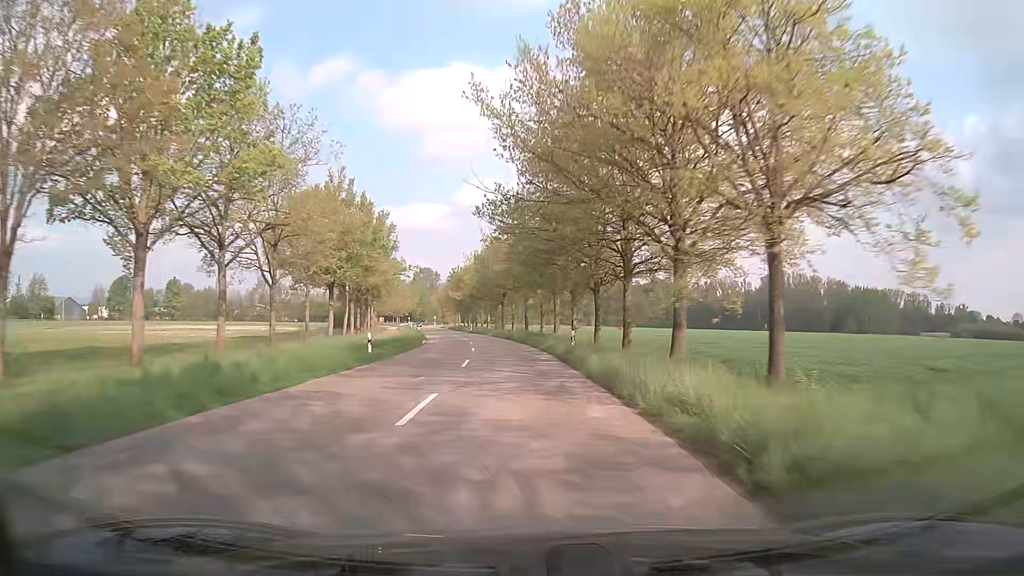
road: secondary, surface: asphalt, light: Day
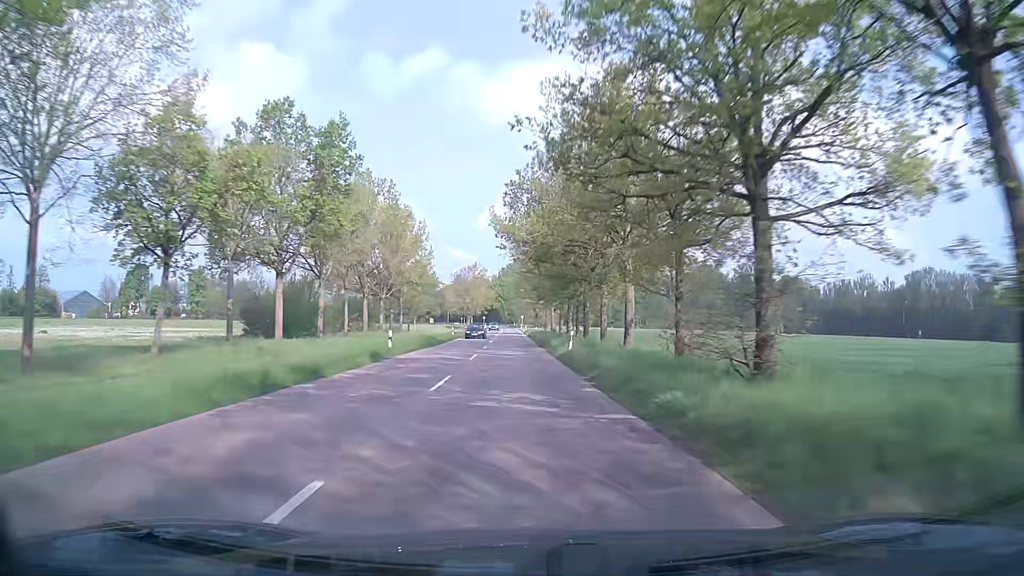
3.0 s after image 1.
(-5.9, +67.4) m; -9°
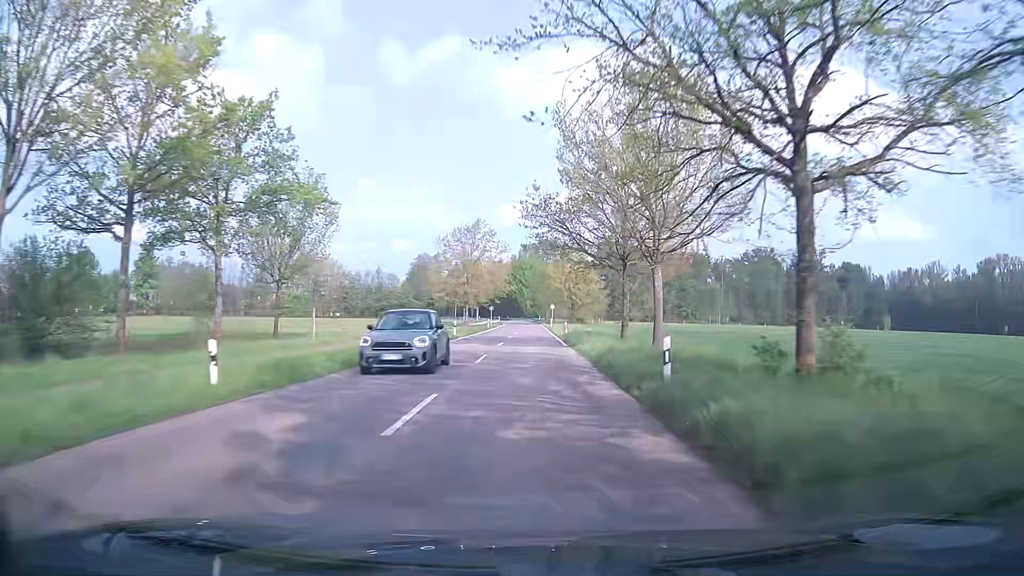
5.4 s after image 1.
(-1.4, +53.8) m; -2°
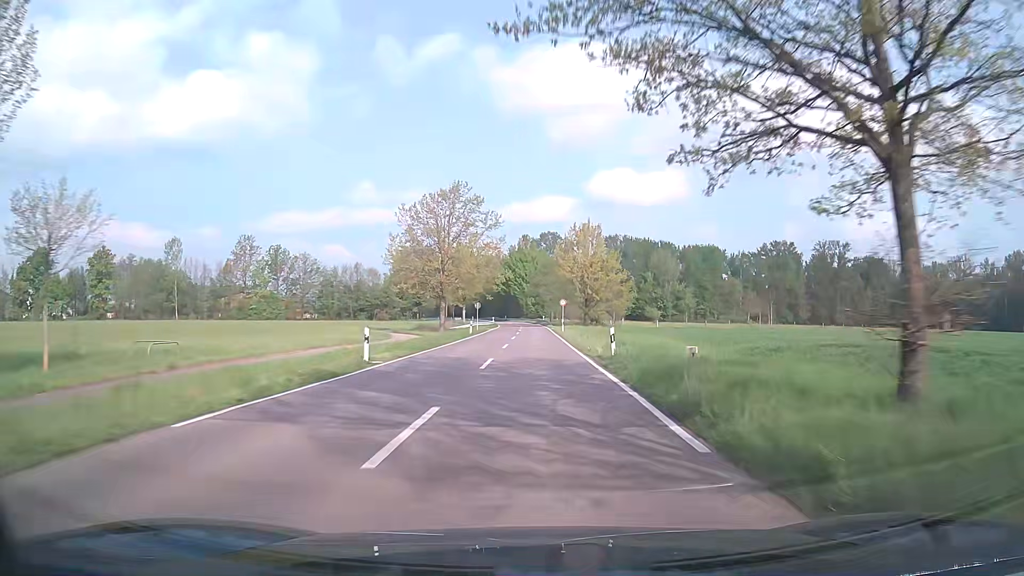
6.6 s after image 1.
(-0.1, +25.6) m; 0°
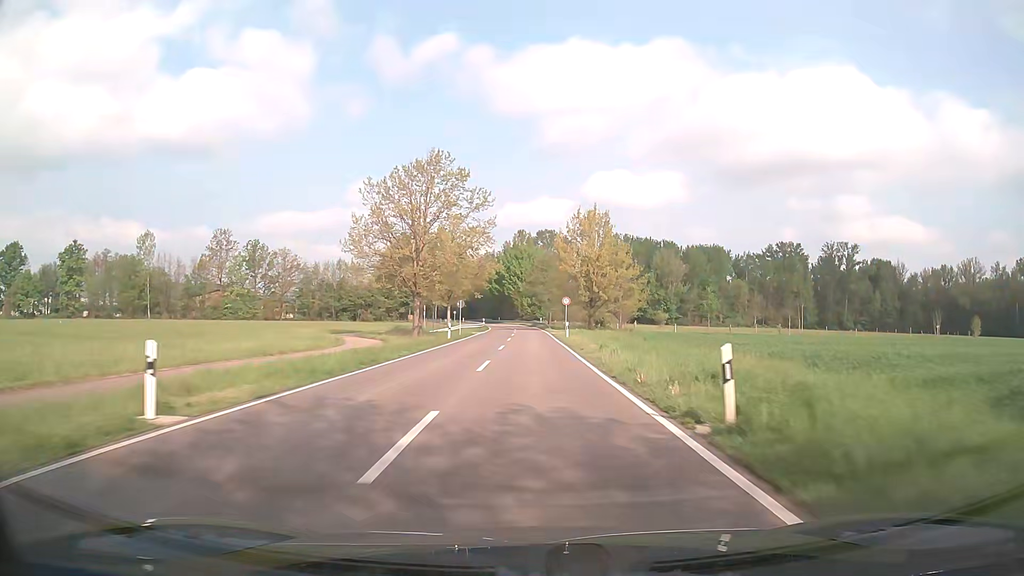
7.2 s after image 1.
(0.0, +12.4) m; 0°
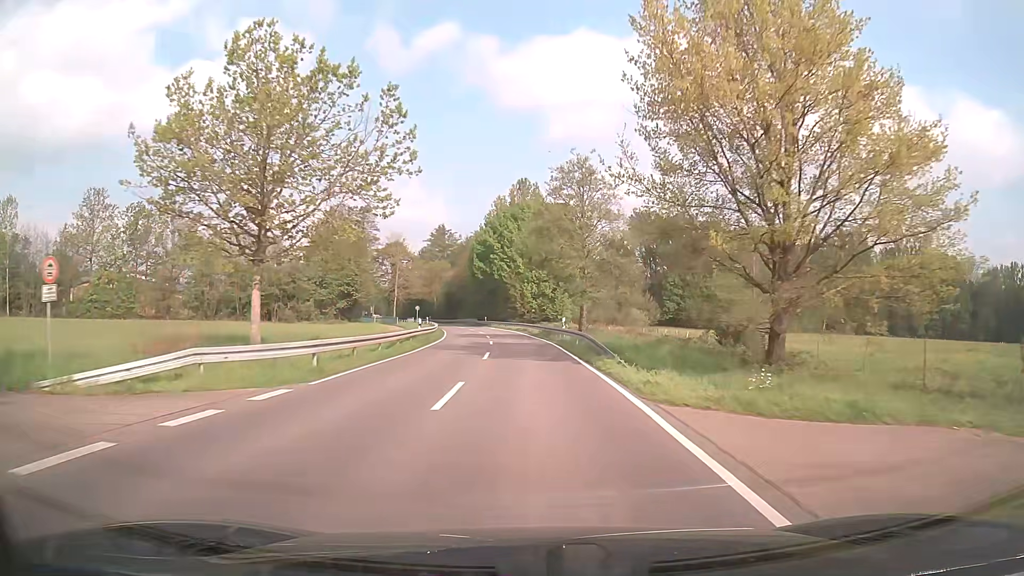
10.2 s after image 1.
(+0.3, +55.4) m; 0°
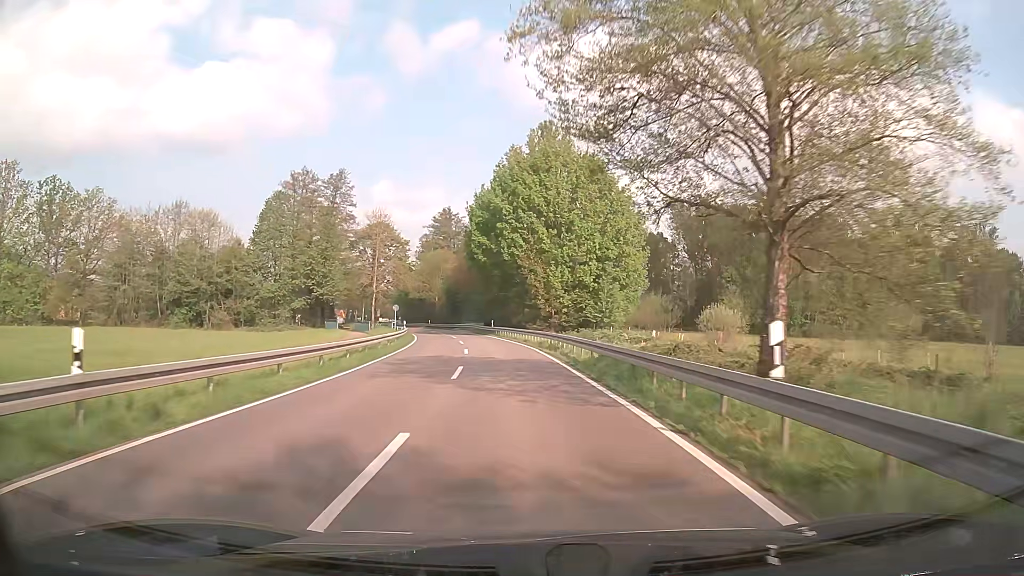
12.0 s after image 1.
(-0.2, +30.0) m; -2°
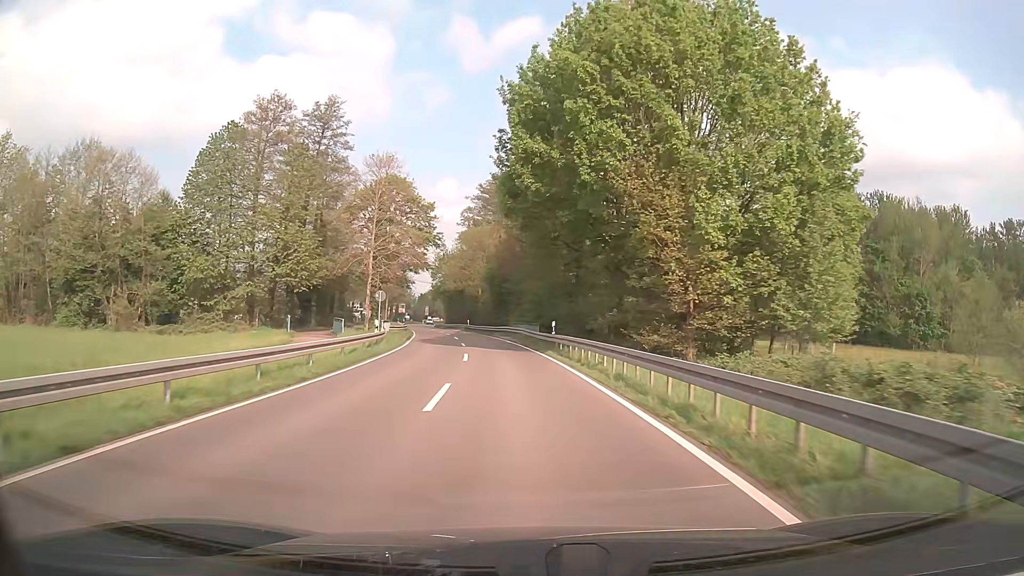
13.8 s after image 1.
(-1.4, +30.2) m; -5°
(0, +10) (-1, +20) (-1, +30) (-2, +40) (-4, +50) (-5, +60) (-7, +70) (-9, +79) (-11, +89) (-13, +99) m
